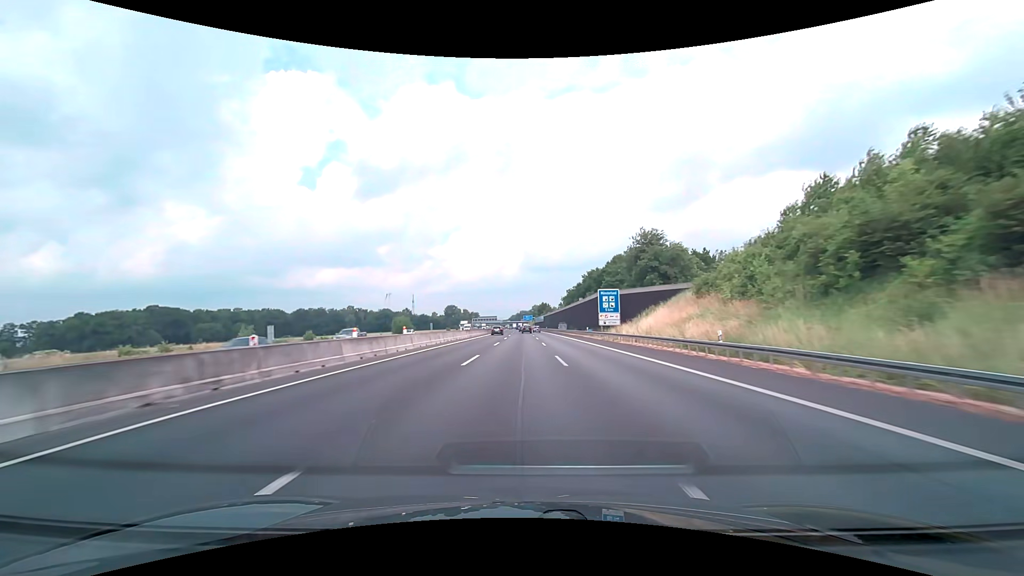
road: motorway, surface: asphalt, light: Day
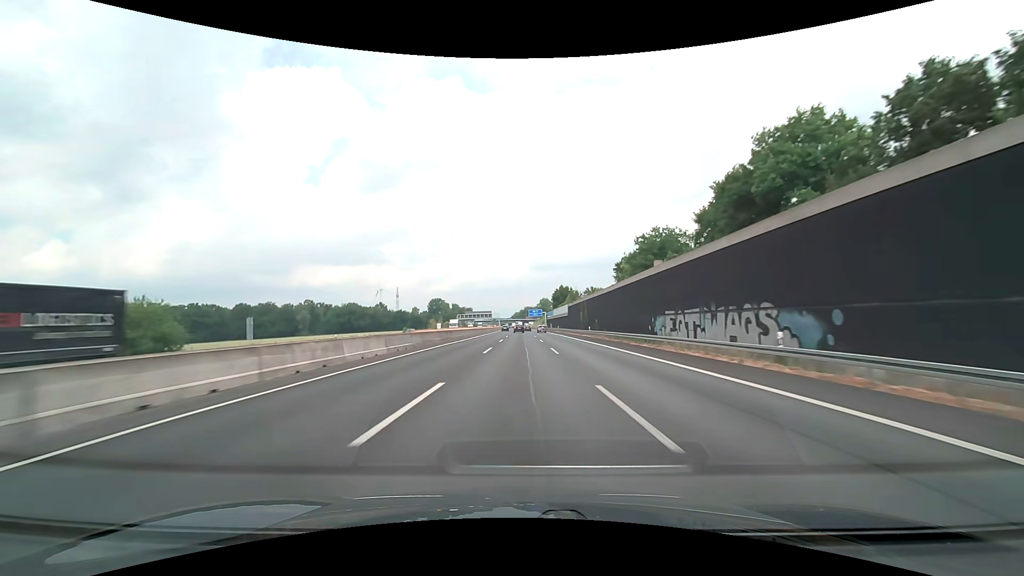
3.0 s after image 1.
(-0.5, +103.1) m; 0°
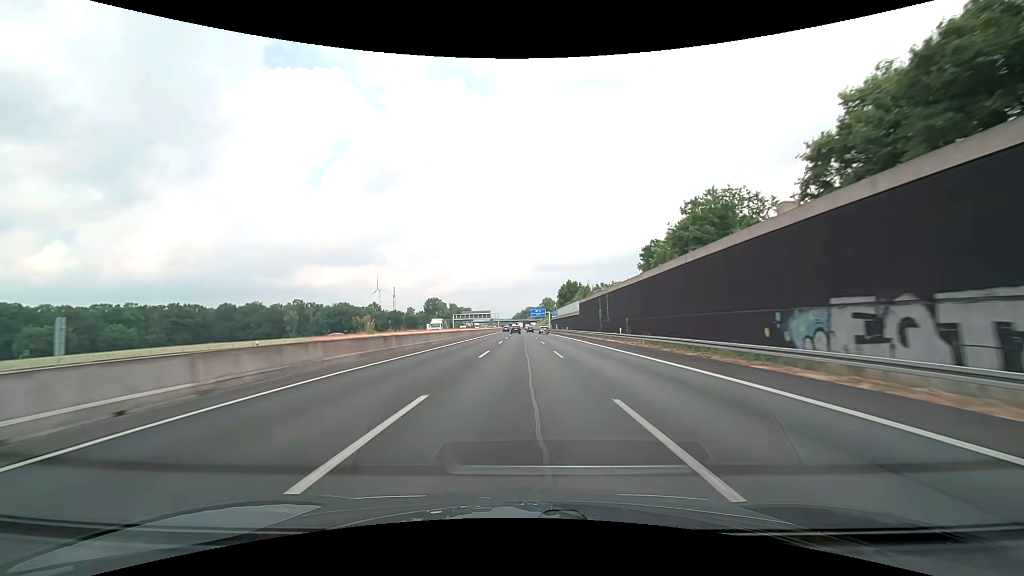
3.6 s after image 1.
(-0.1, +20.6) m; 0°
(0, +10) (0, +20) (0, +30) (0, +40) (0, +50) (0, +60) (0, +70) (0, +80) (0, +90) (0, +100) m
